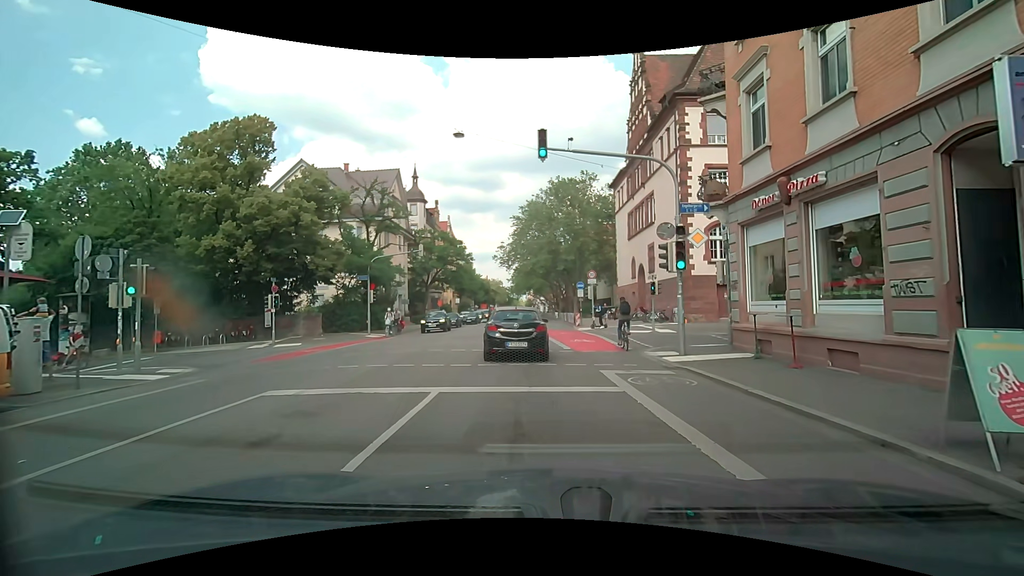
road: secondary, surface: asphalt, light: Day
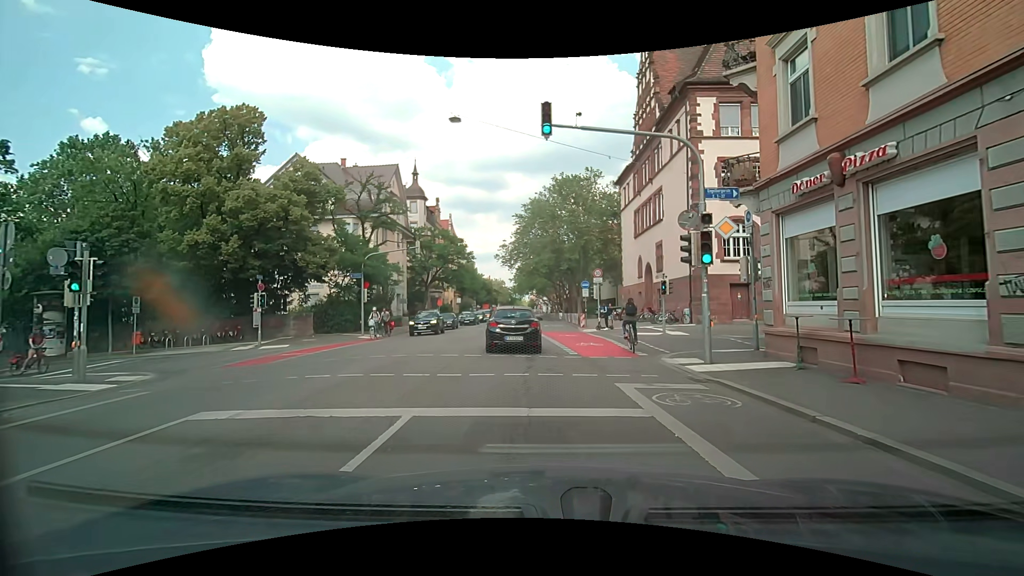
(-0.1, +2.0) m; -2°
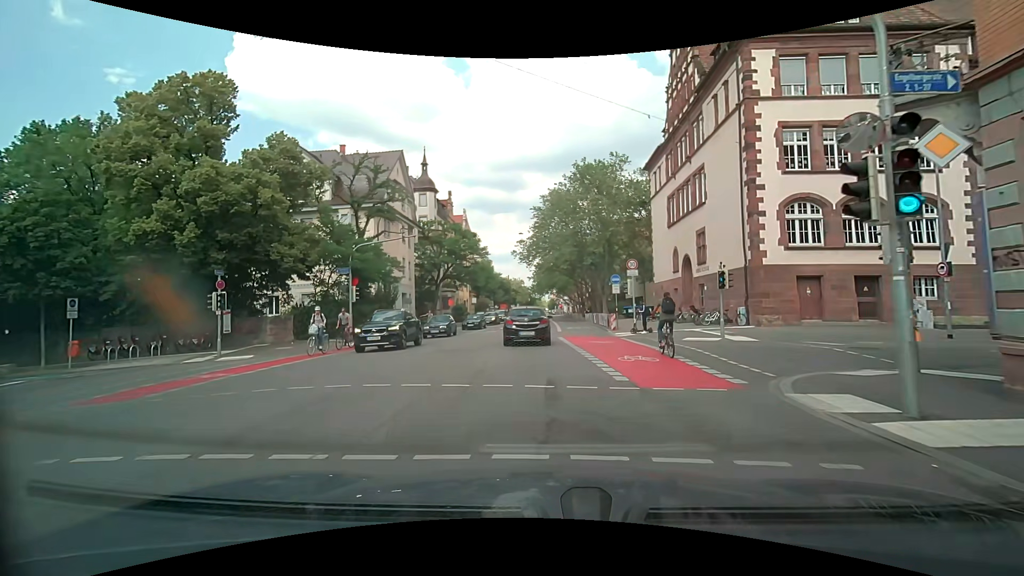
(-0.1, +6.0) m; -2°
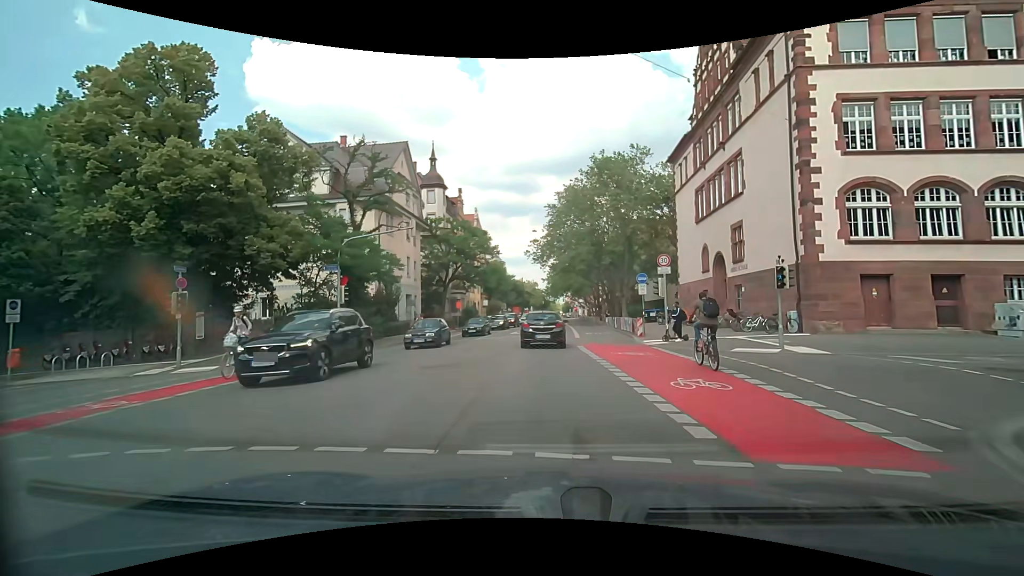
(-0.1, +3.9) m; -1°
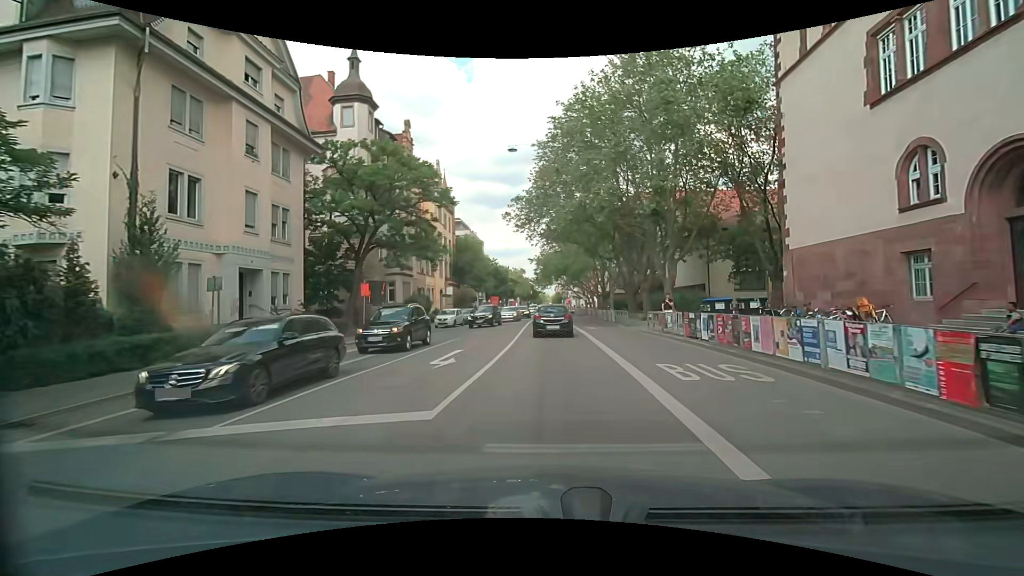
(-0.3, +24.4) m; 0°
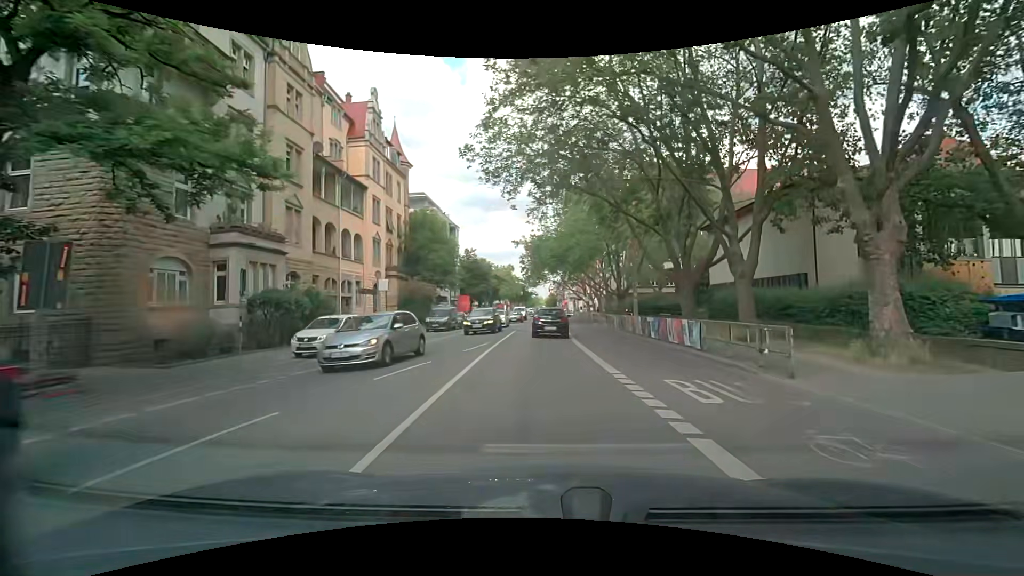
(+0.2, +22.1) m; +1°
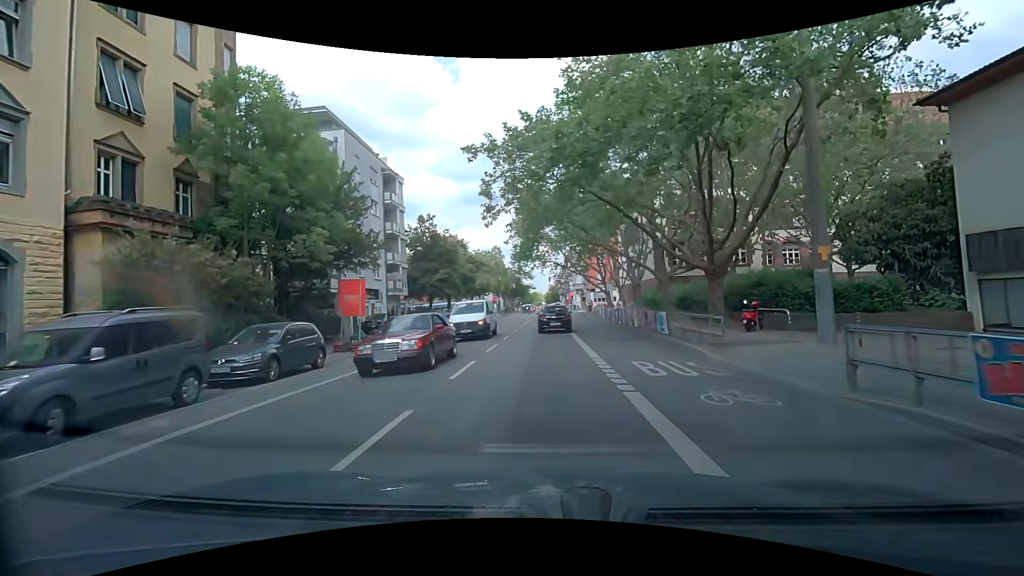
(+0.1, +29.6) m; +1°
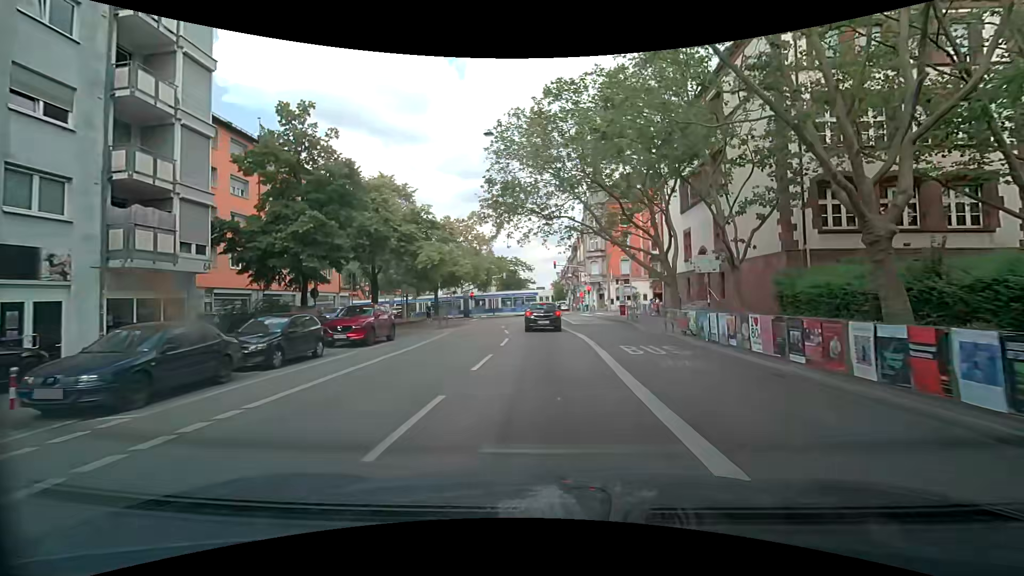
(-0.3, +29.0) m; -2°
